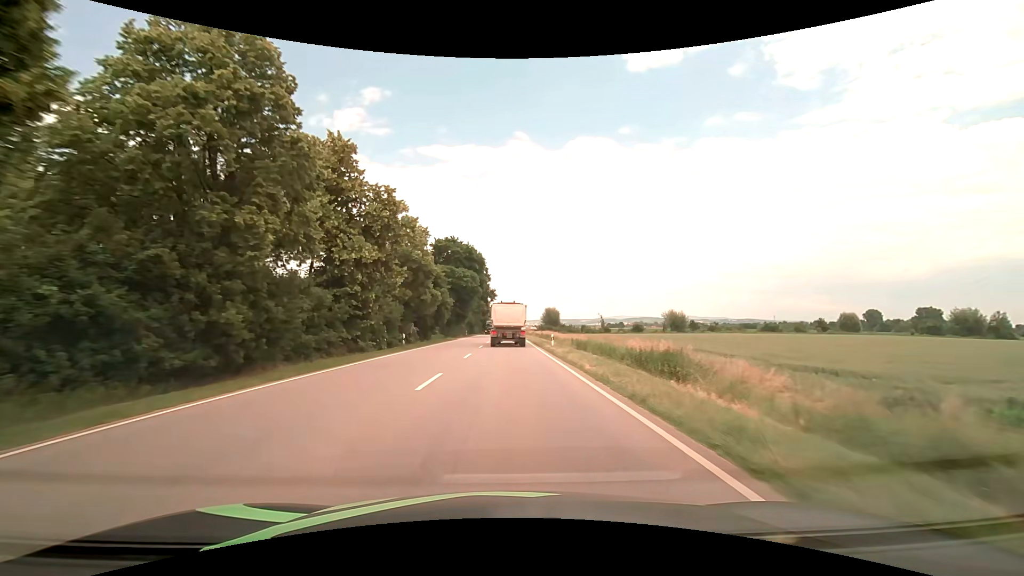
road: primary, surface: asphalt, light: Day
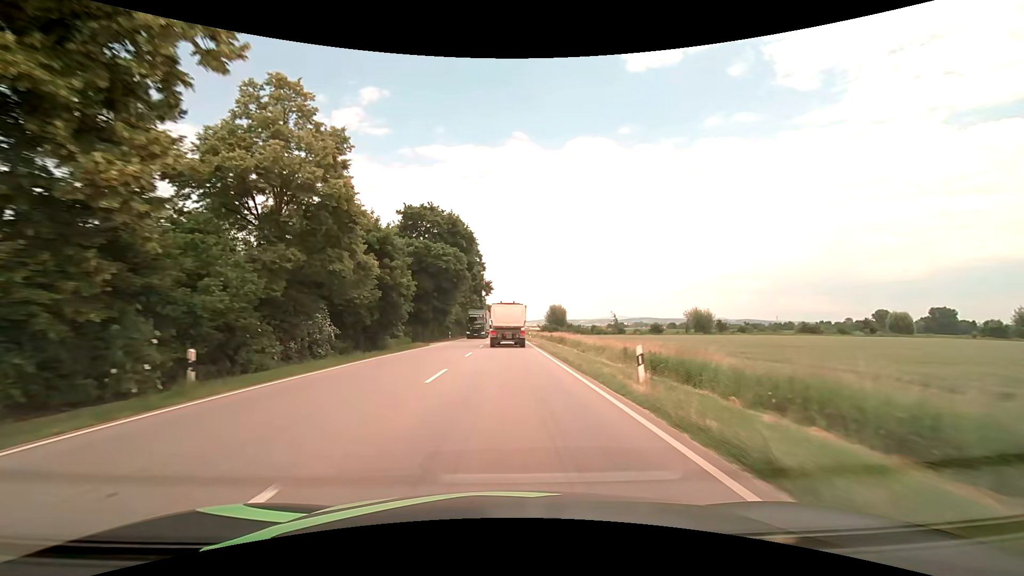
(+0.1, +22.5) m; 0°
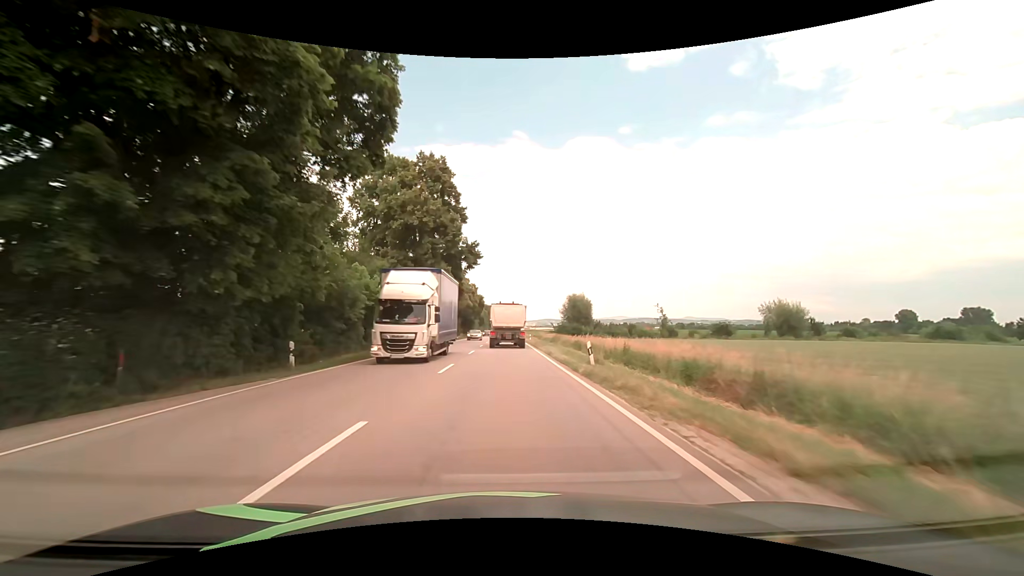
(+0.1, +44.7) m; 0°
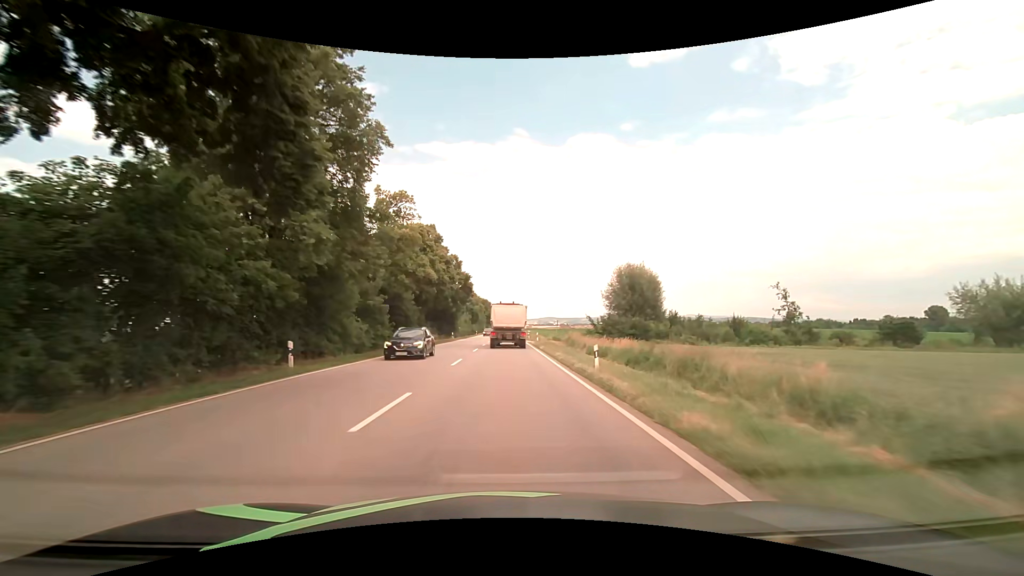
(-0.1, +44.7) m; 0°
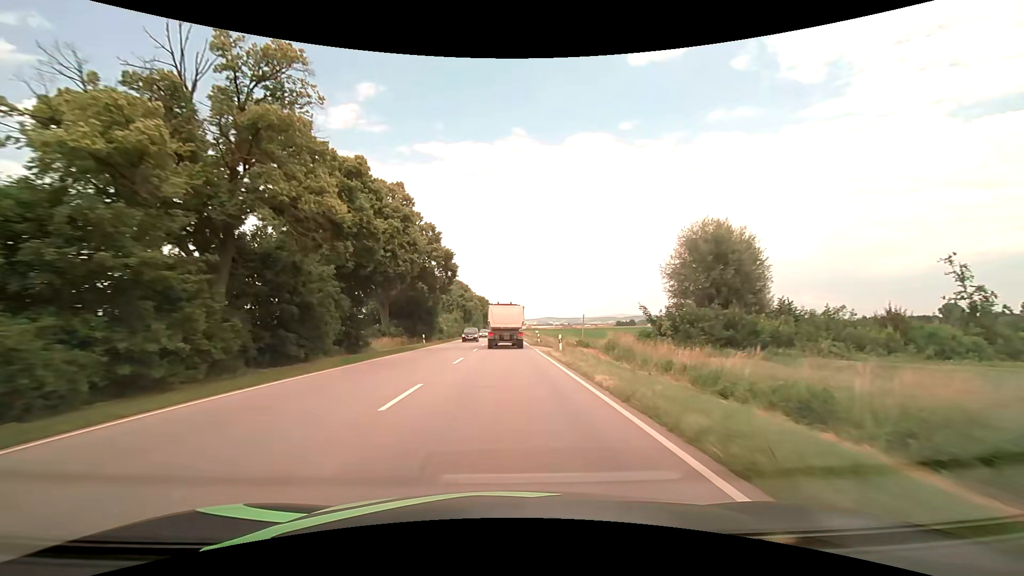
(+0.1, +22.3) m; 0°
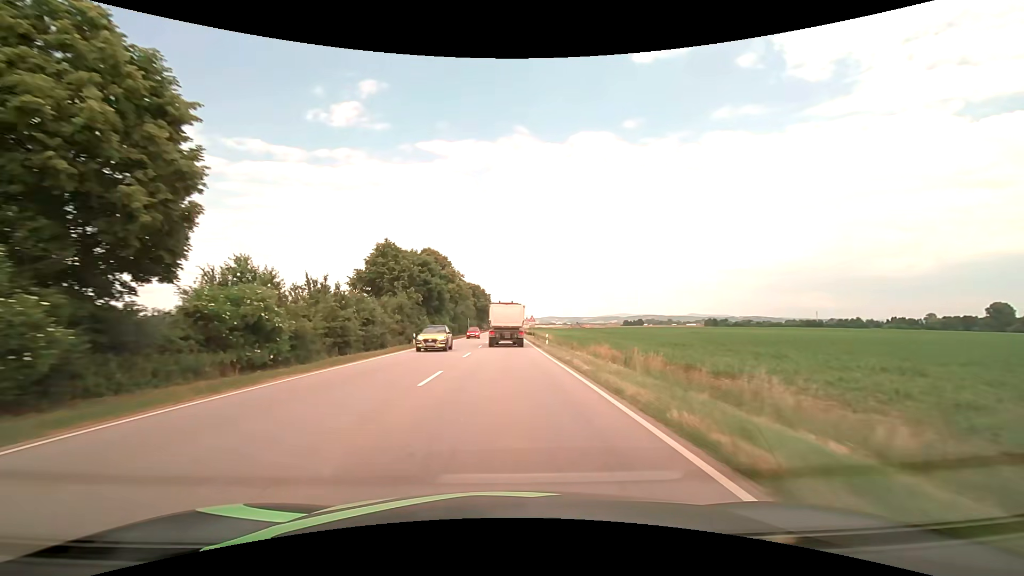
(+0.3, +56.1) m; 0°
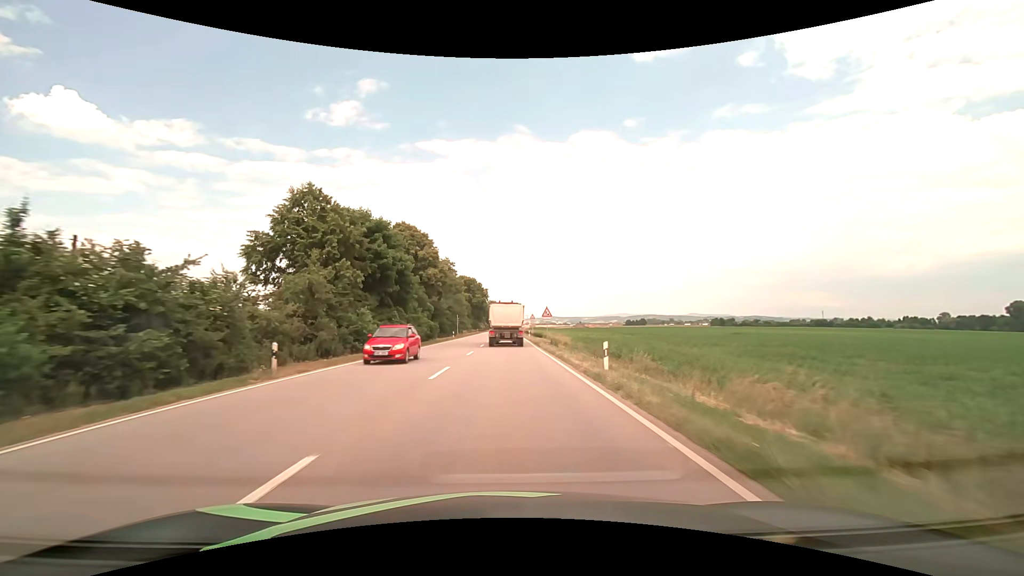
(0.0, +22.6) m; 0°
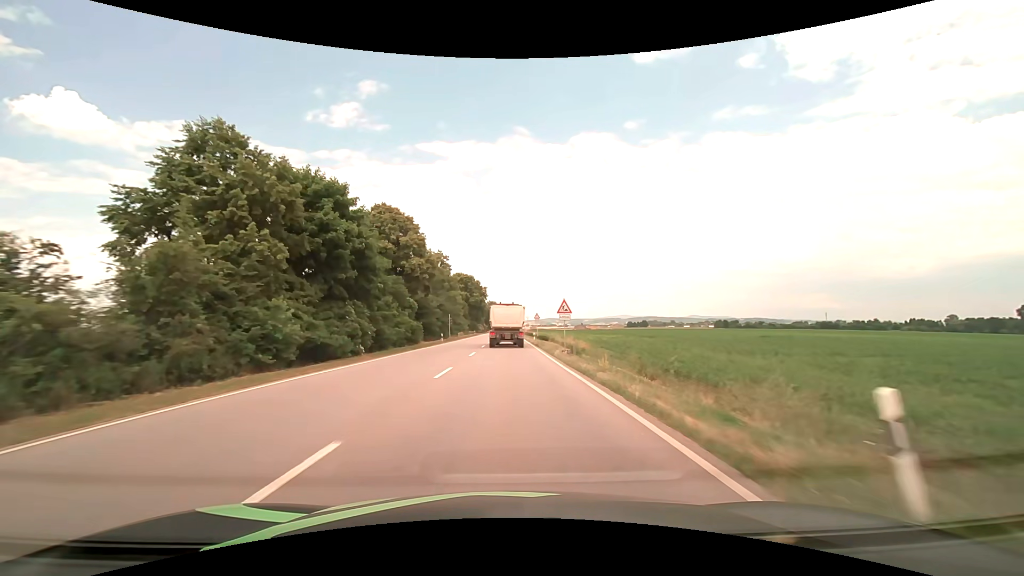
(0.0, +11.3) m; 0°
(0, +10) (0, +20) (0, +30) (0, +40) (0, +50) (0, +60) (0, +70) (0, +80) (0, +90) (0, +100) m
